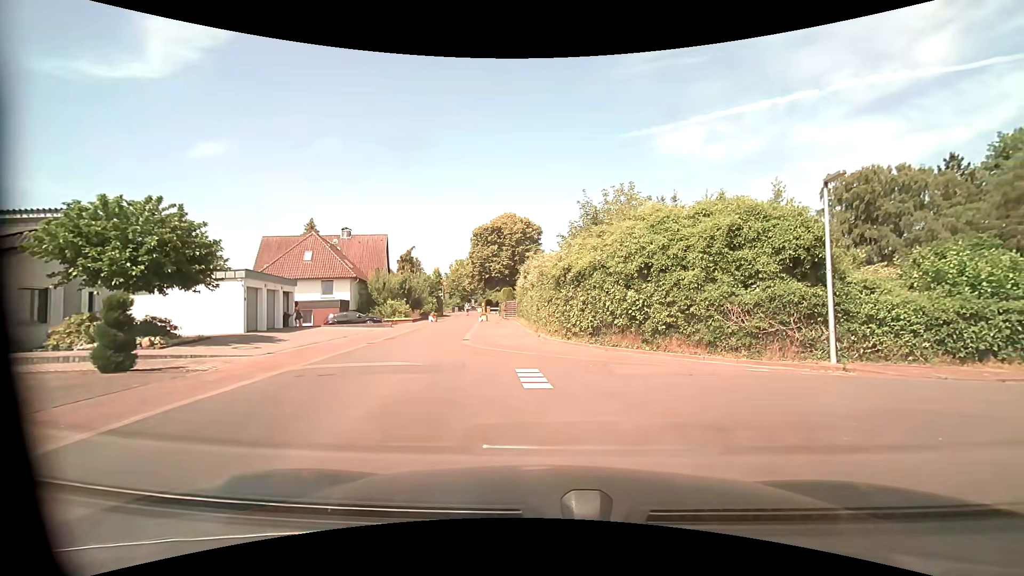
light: Day
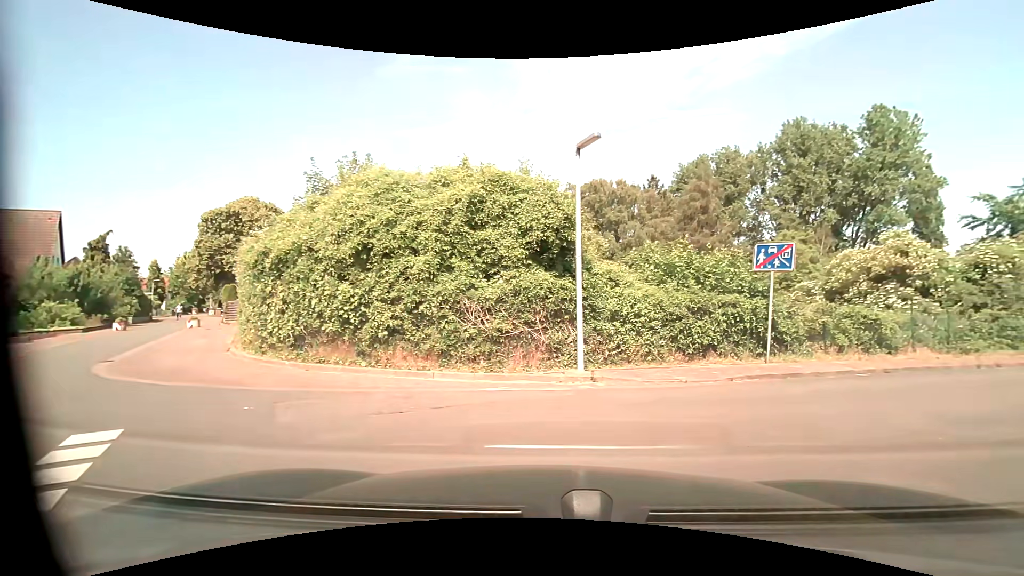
(+0.9, +4.2) m; +24°
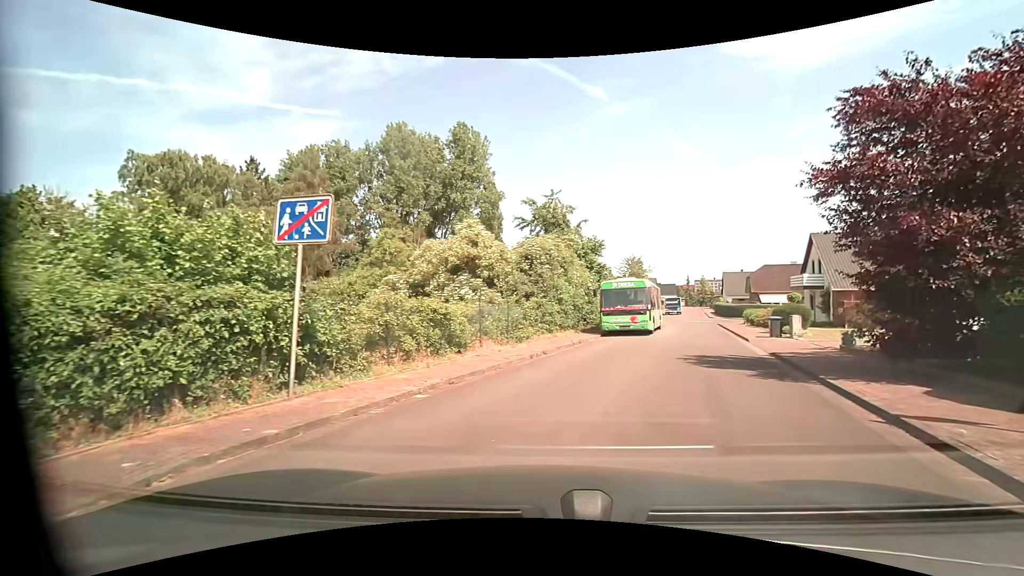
(+2.4, +5.6) m; +43°
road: residential
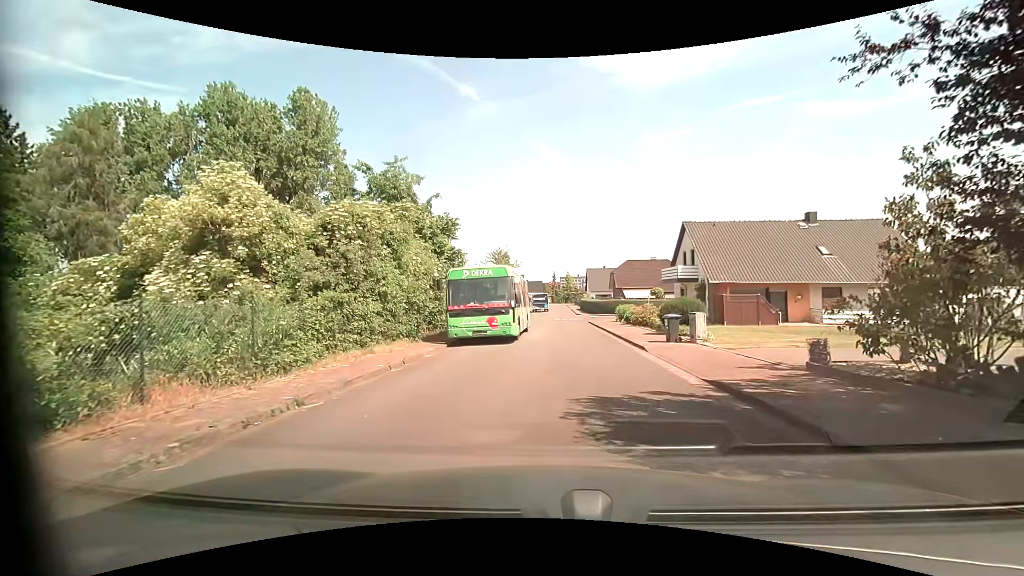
(+1.2, +7.8) m; +15°
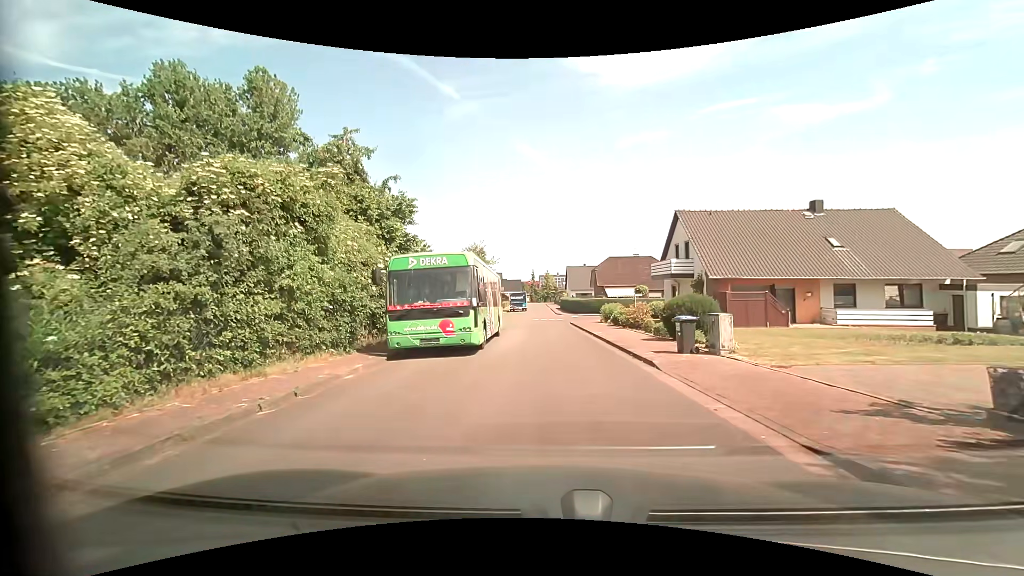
(+0.1, +4.5) m; +3°
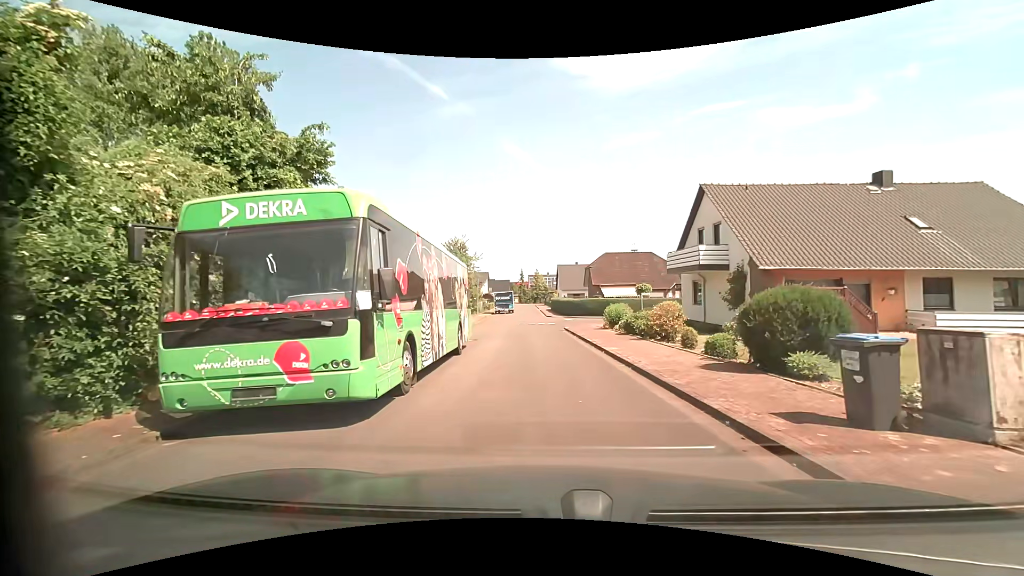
(0.0, +7.7) m; +1°
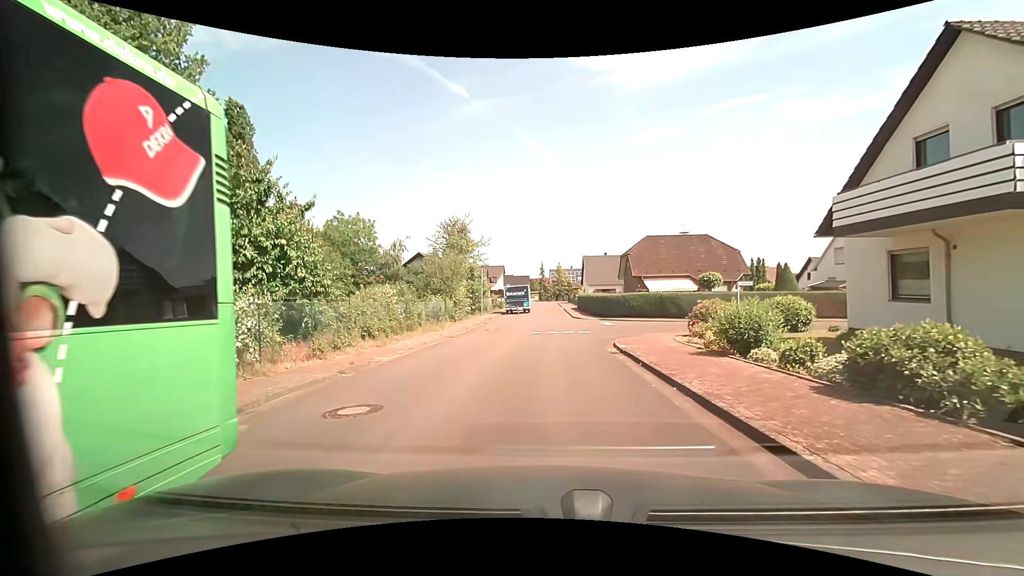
(-0.2, +14.1) m; -2°
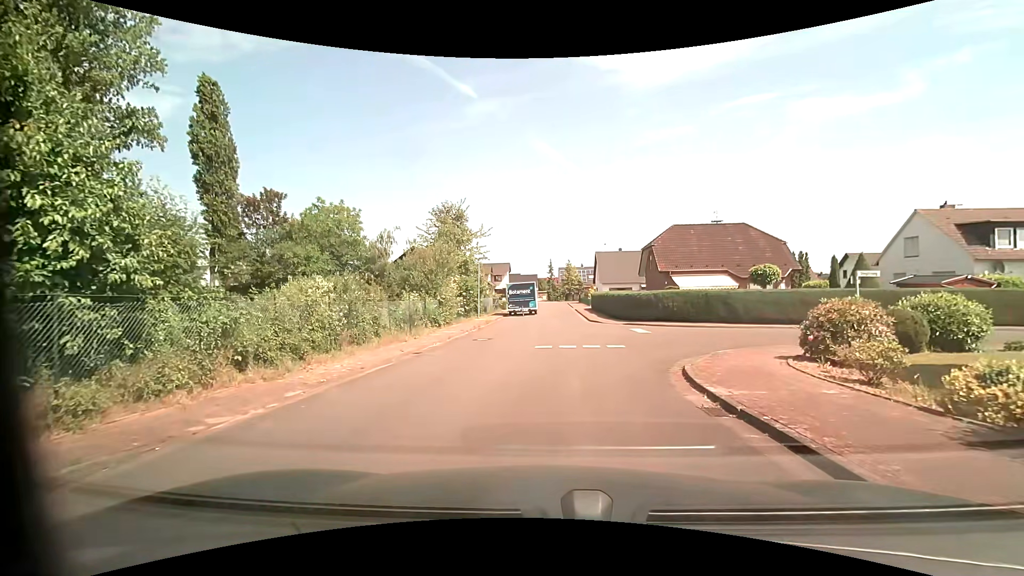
(-0.1, +7.3) m; -1°
(0, +10) (0, +20) (0, +30) (+1, +40) (+1, +50) (+1, +60) (0, +70) (0, +80) (+1, +90) (+4, +99) m
